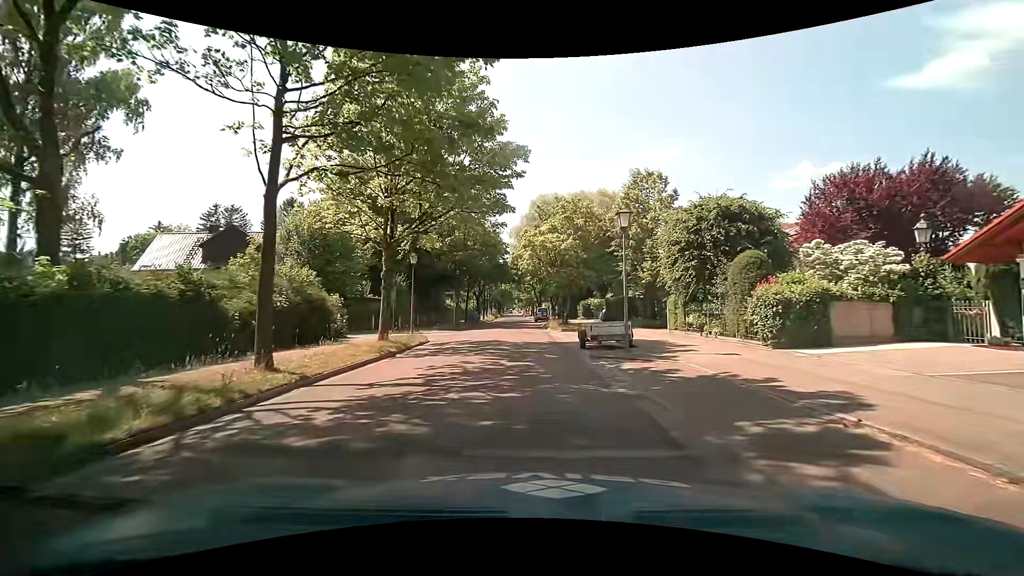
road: tertiary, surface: asphalt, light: Day
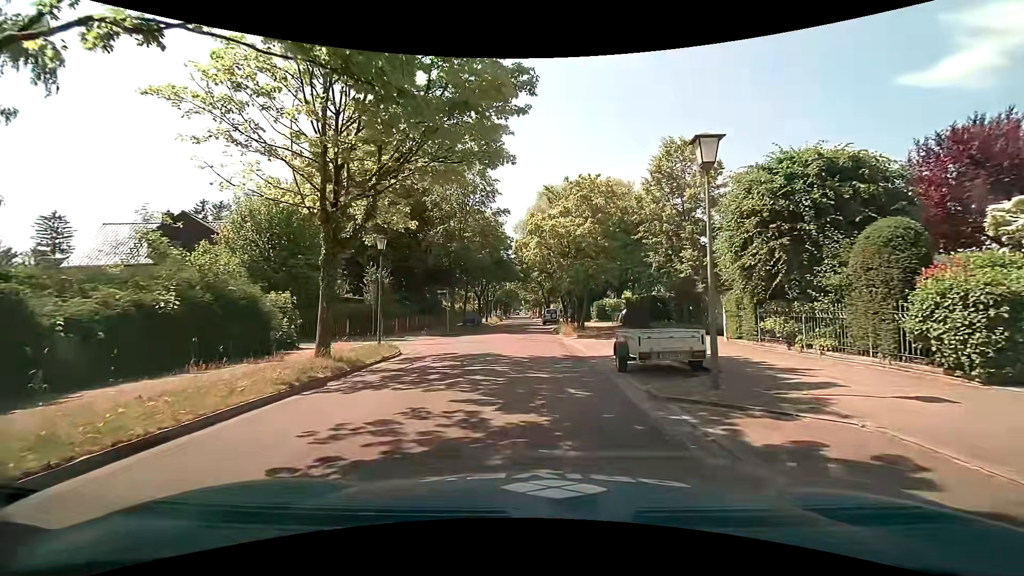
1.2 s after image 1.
(-0.1, +6.4) m; -2°
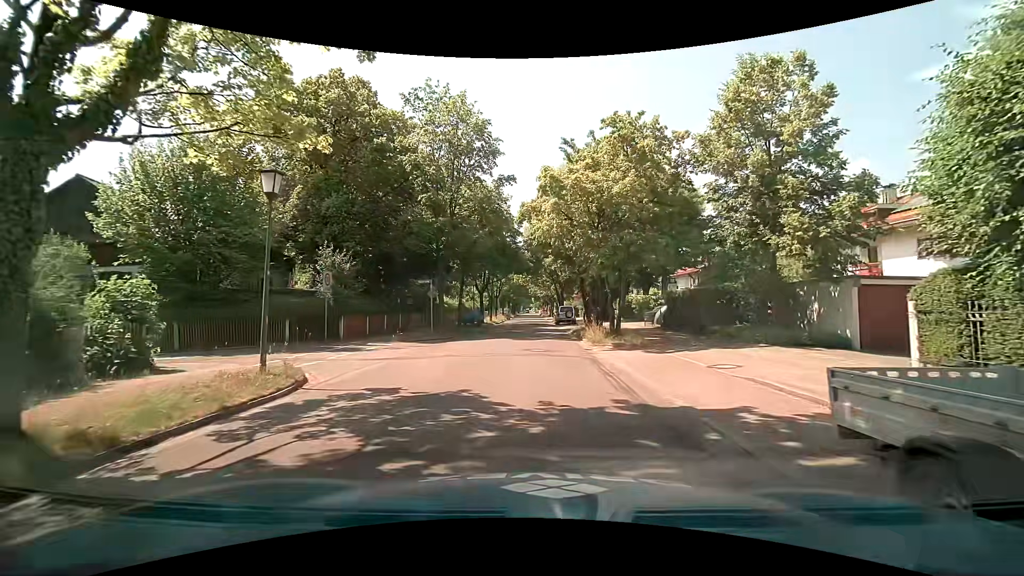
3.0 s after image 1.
(0.0, +8.6) m; 0°
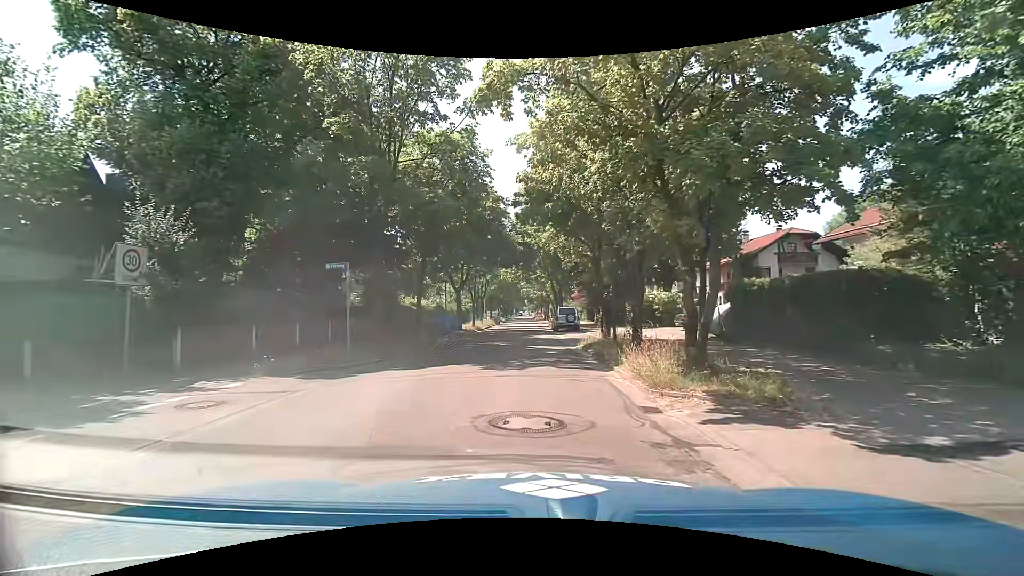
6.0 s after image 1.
(+0.1, +10.5) m; +2°
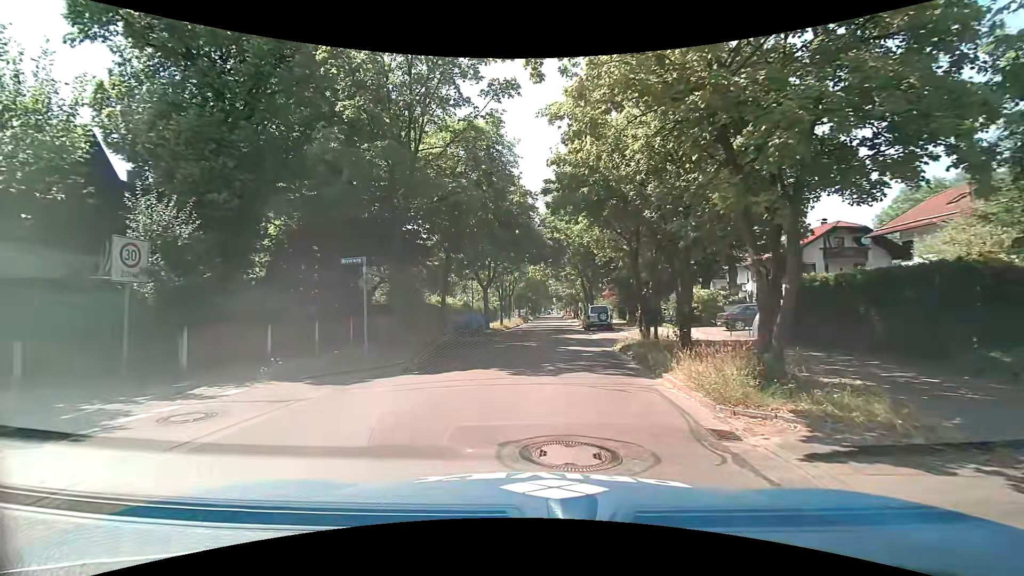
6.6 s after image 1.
(0.0, +1.4) m; -3°
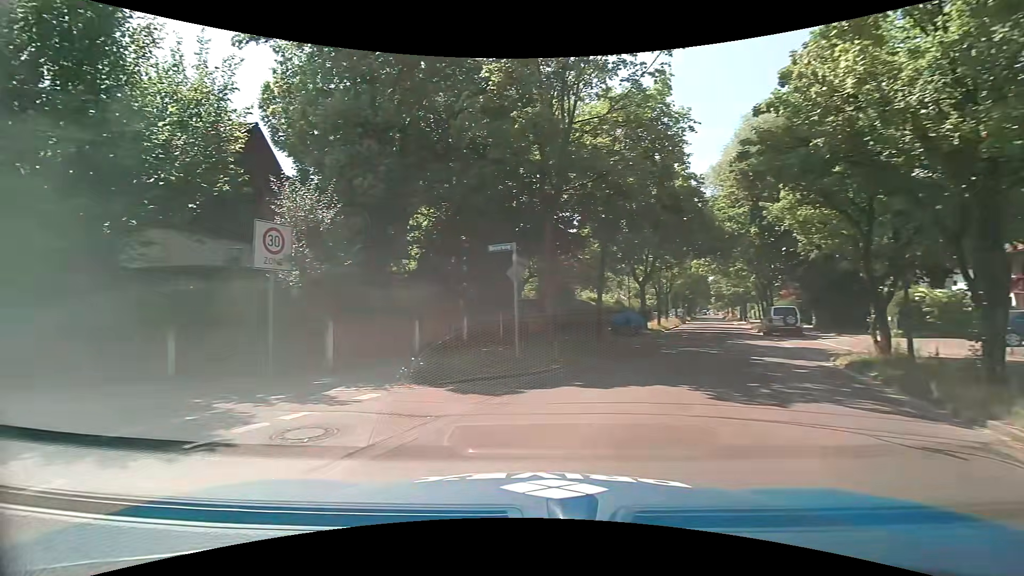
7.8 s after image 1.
(-0.3, +2.5) m; -14°
